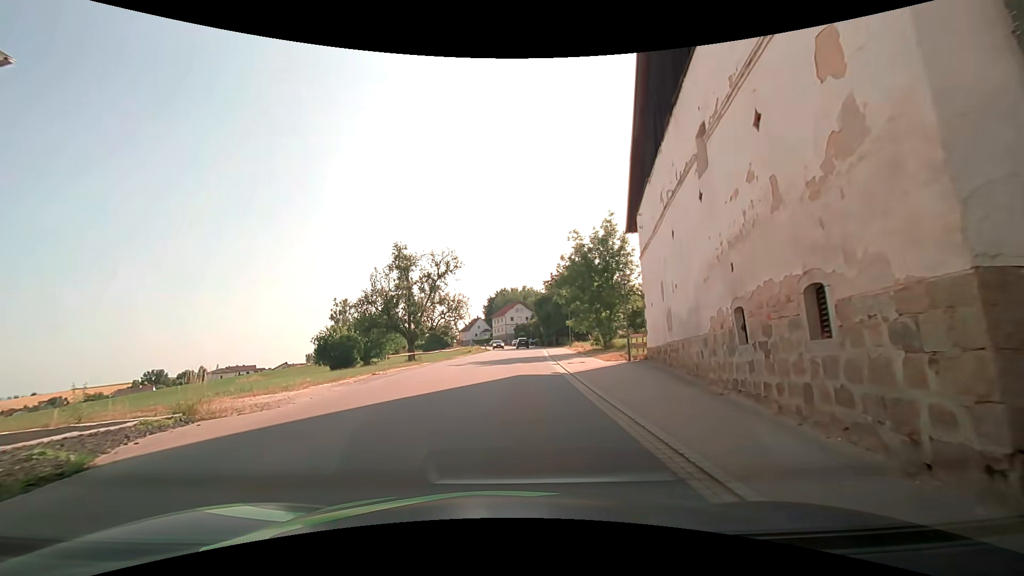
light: Day
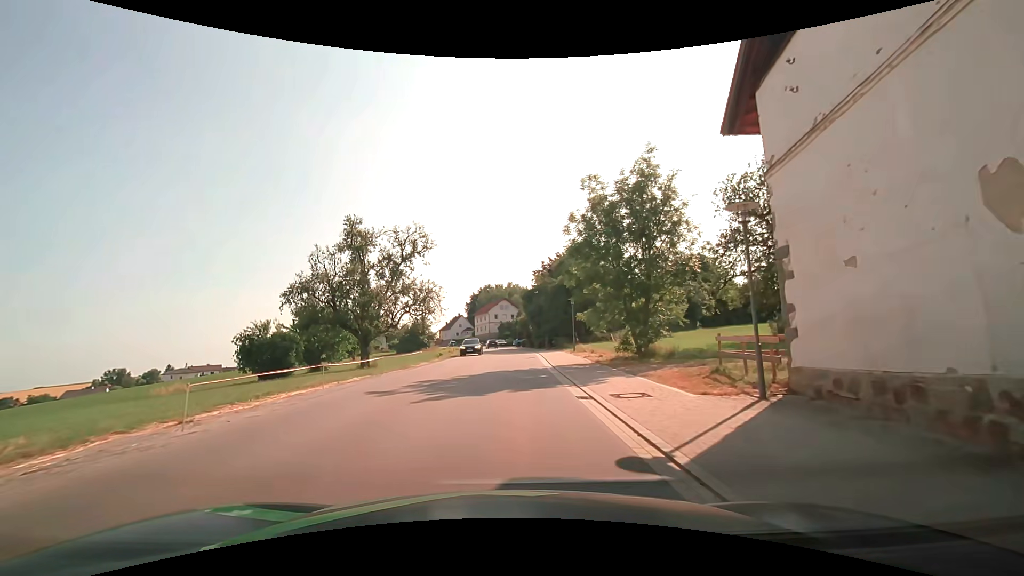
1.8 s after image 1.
(0.0, +13.0) m; +1°
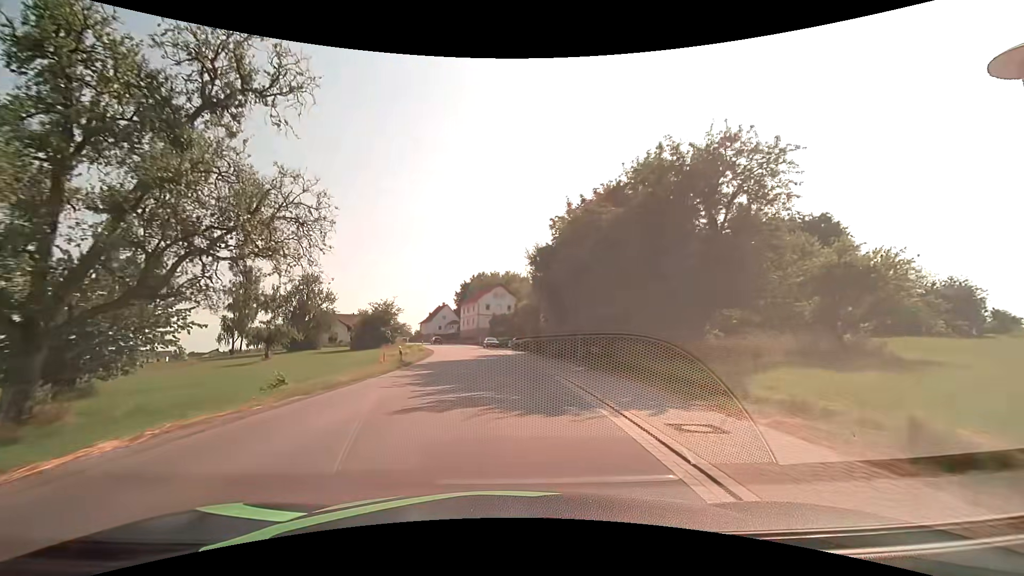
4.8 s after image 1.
(0.0, +31.6) m; 0°
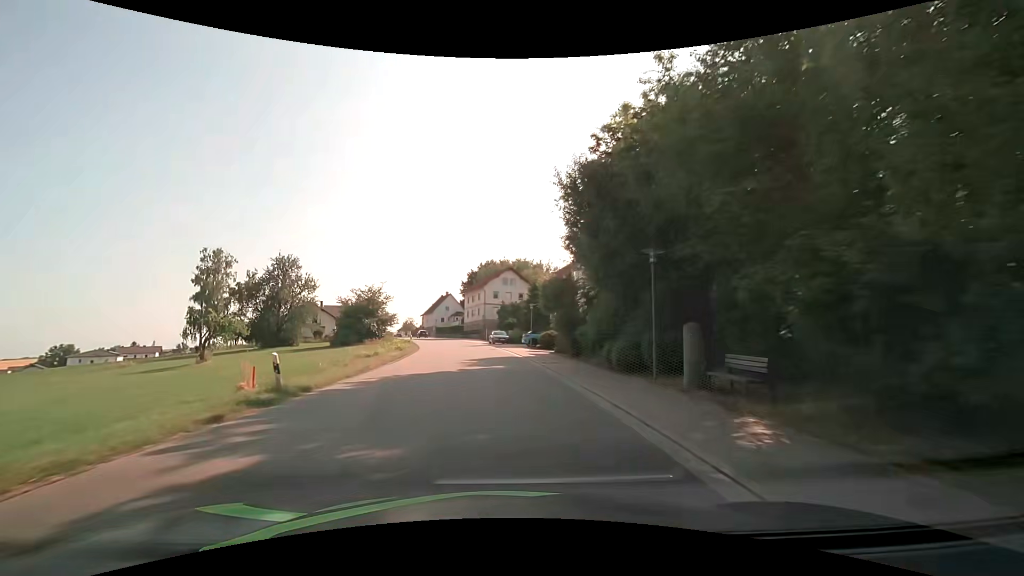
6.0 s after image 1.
(-0.1, +15.6) m; -1°
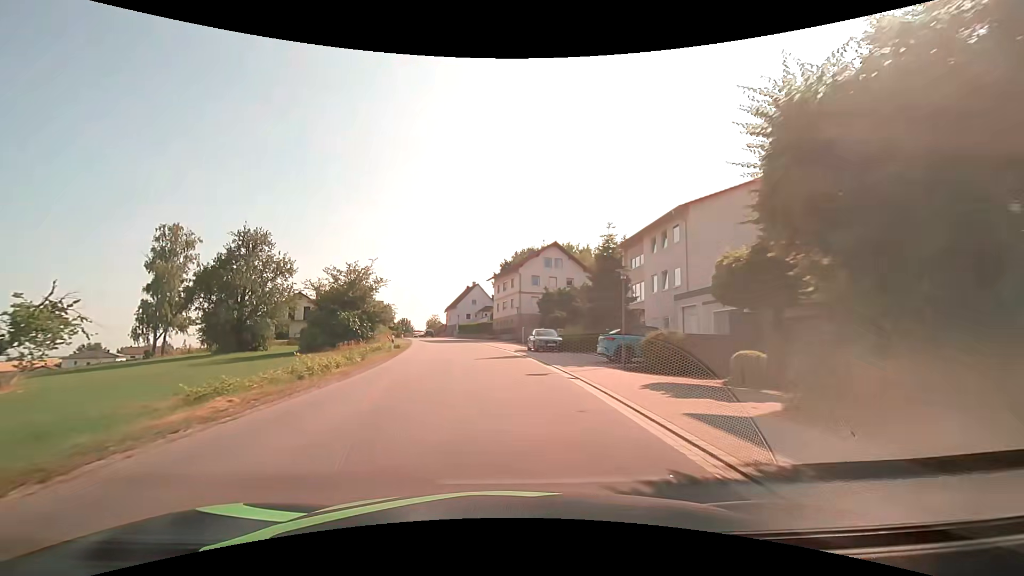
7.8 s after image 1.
(-1.0, +23.3) m; -4°
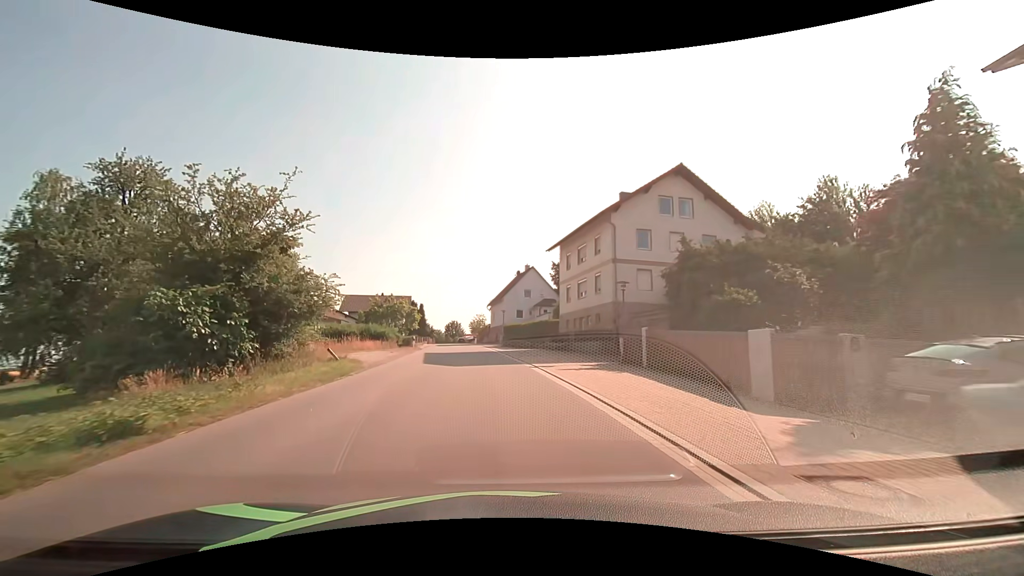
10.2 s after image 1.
(-1.5, +29.8) m; -6°
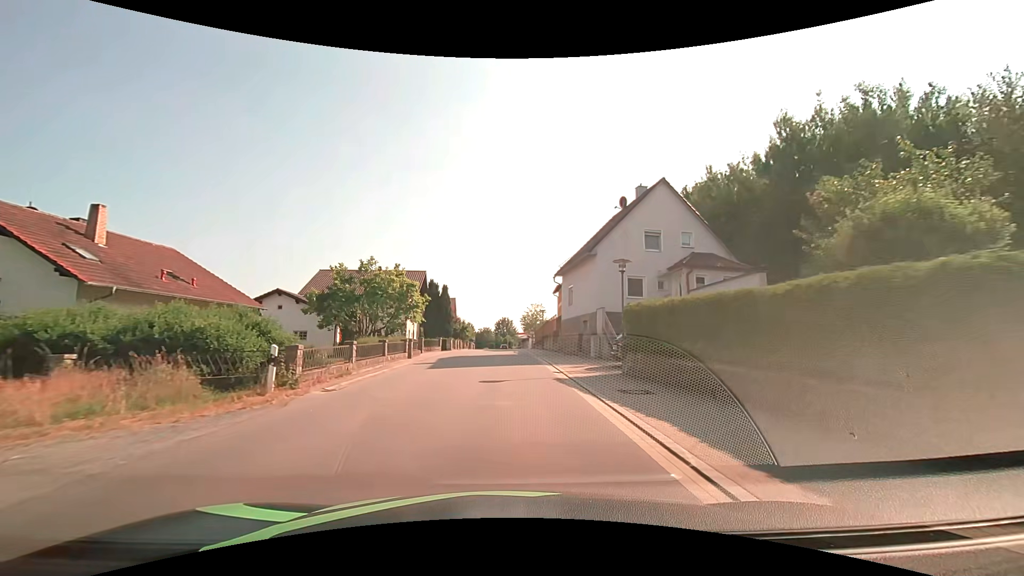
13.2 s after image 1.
(-2.4, +37.1) m; -6°
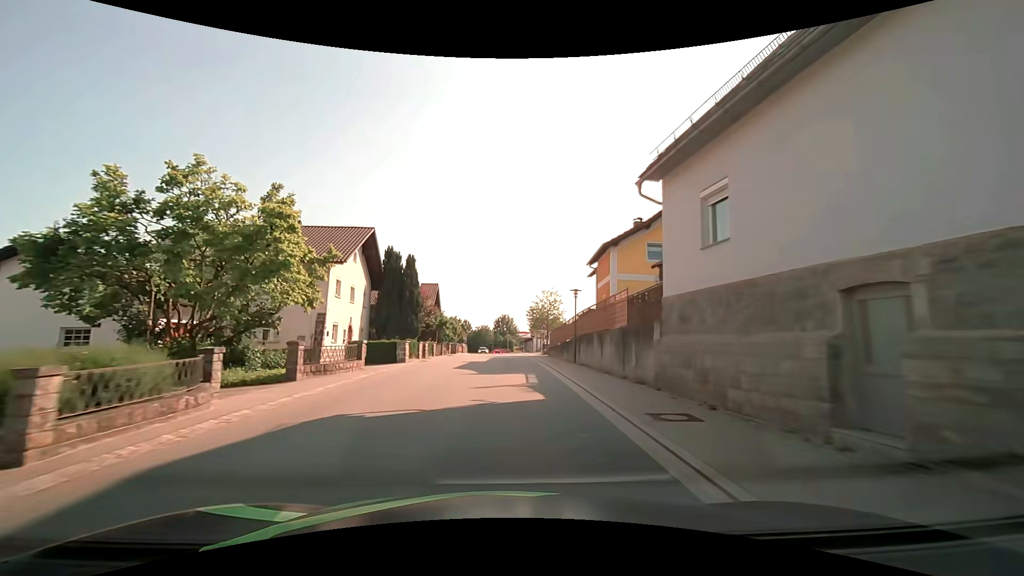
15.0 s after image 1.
(-0.1, +22.7) m; 0°
(0, +10) (0, +20) (0, +30) (0, +40) (0, +50) (0, +60) (-1, +70) (-1, +80) (-1, +90) (-2, +100) m
